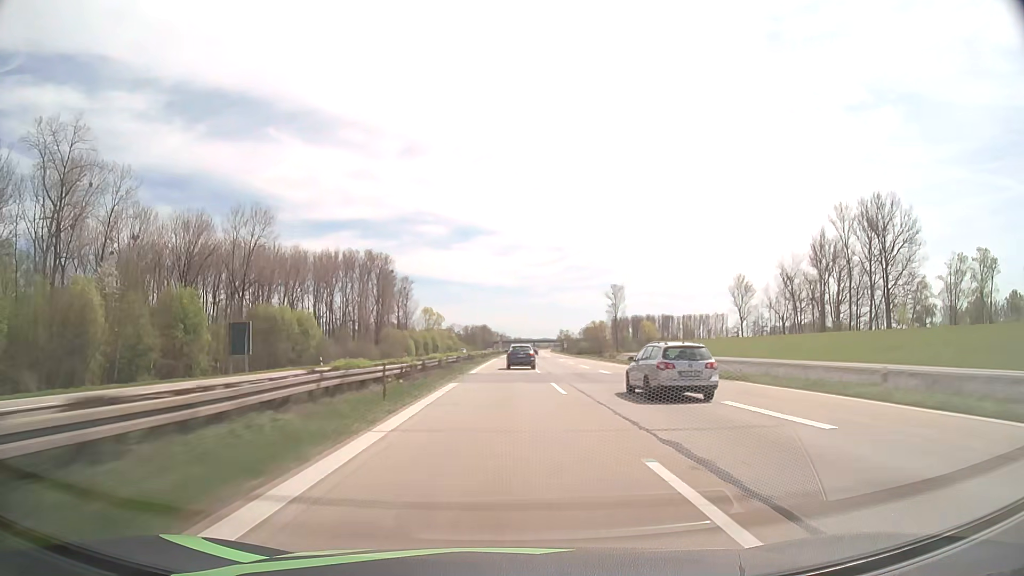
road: motorway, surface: asphalt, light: Day
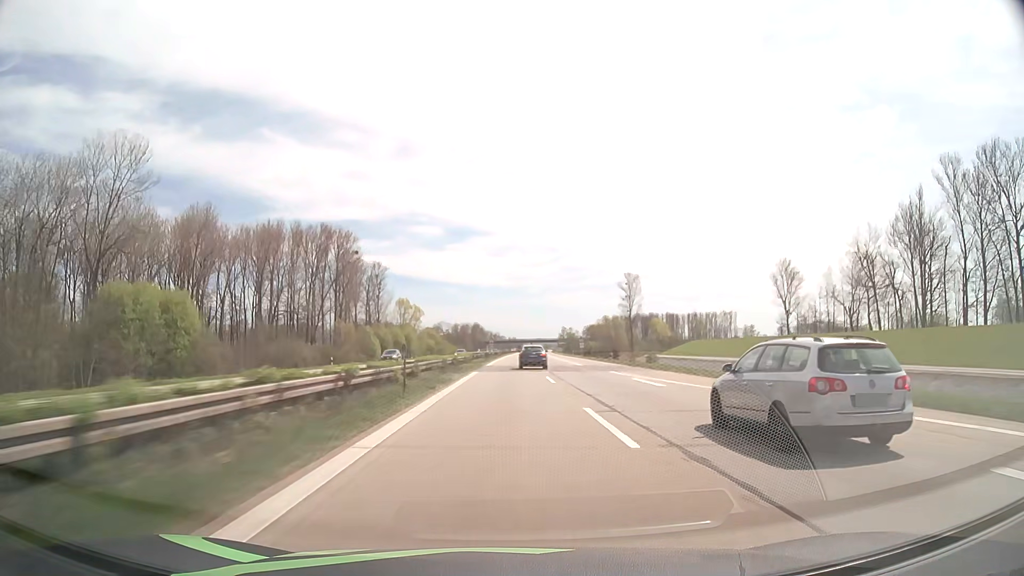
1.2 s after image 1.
(+0.3, +46.8) m; +1°
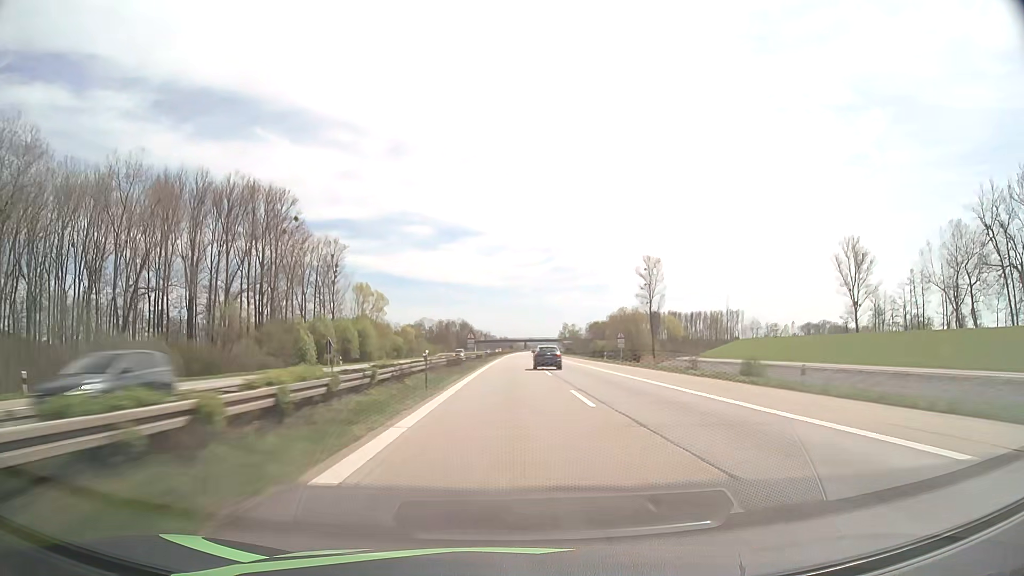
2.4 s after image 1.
(+0.3, +47.5) m; +1°
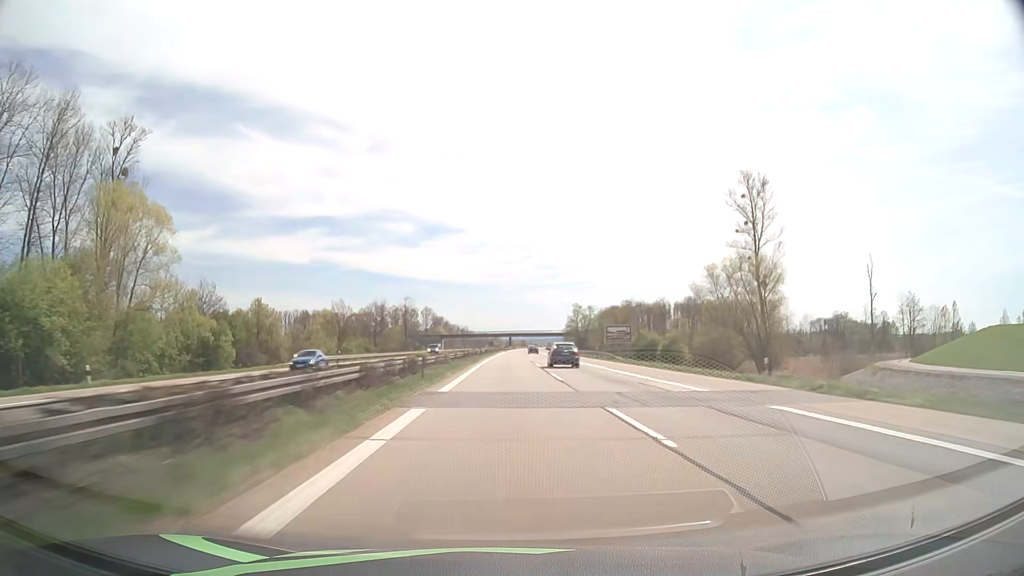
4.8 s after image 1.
(+1.5, +97.2) m; +2°
